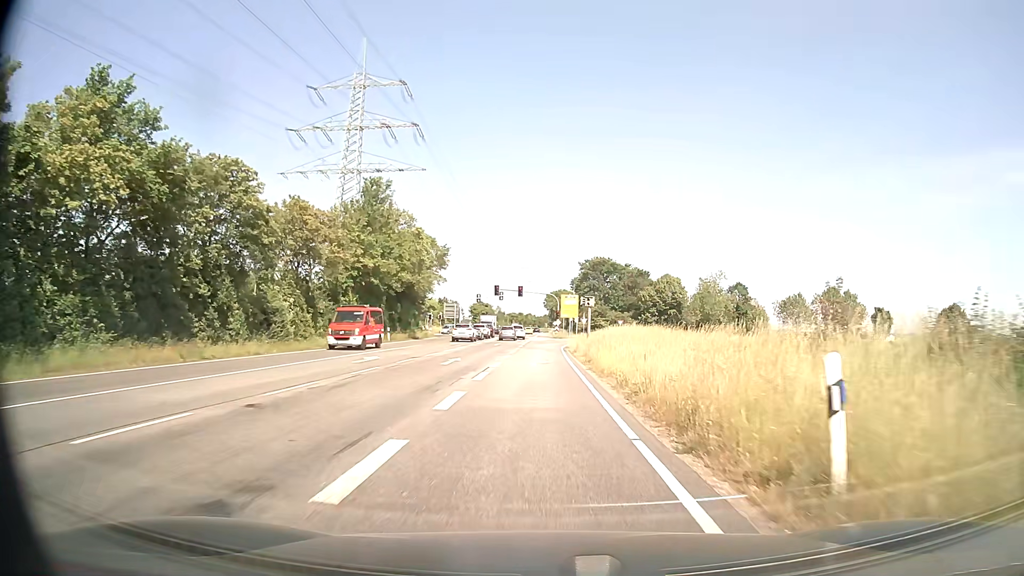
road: secondary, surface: asphalt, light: Day
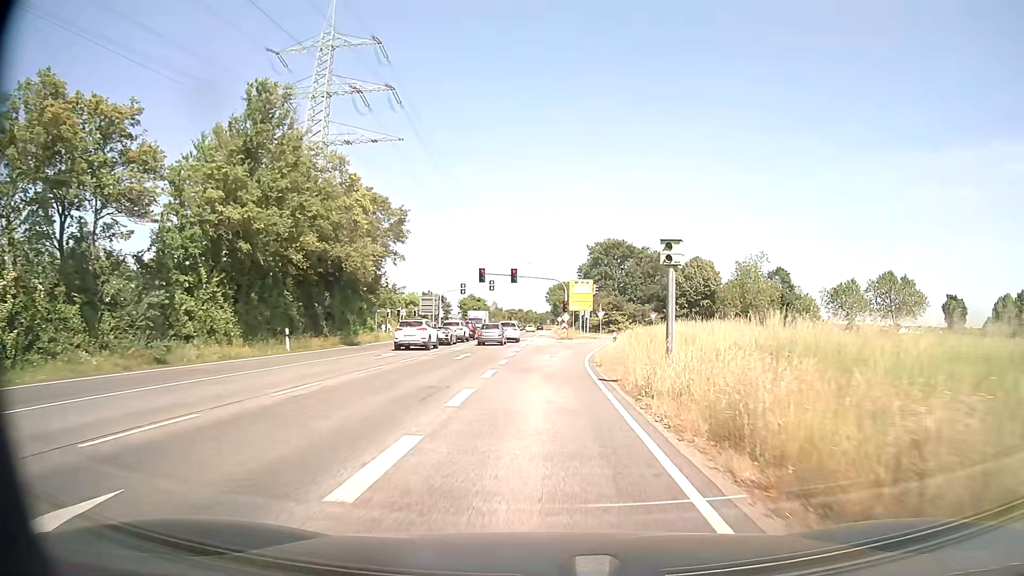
(0.0, +23.5) m; 0°
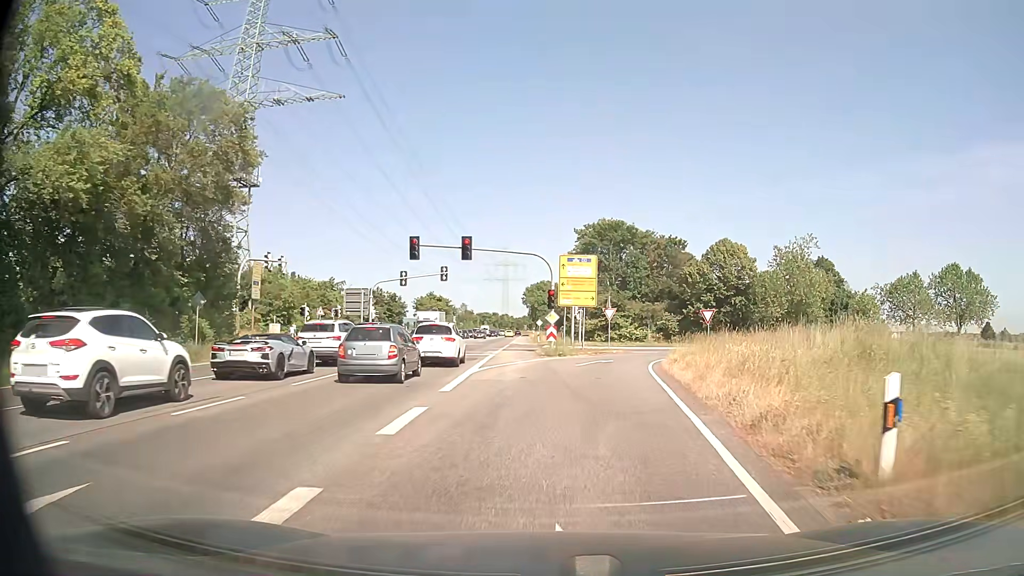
(+0.3, +26.2) m; +2°
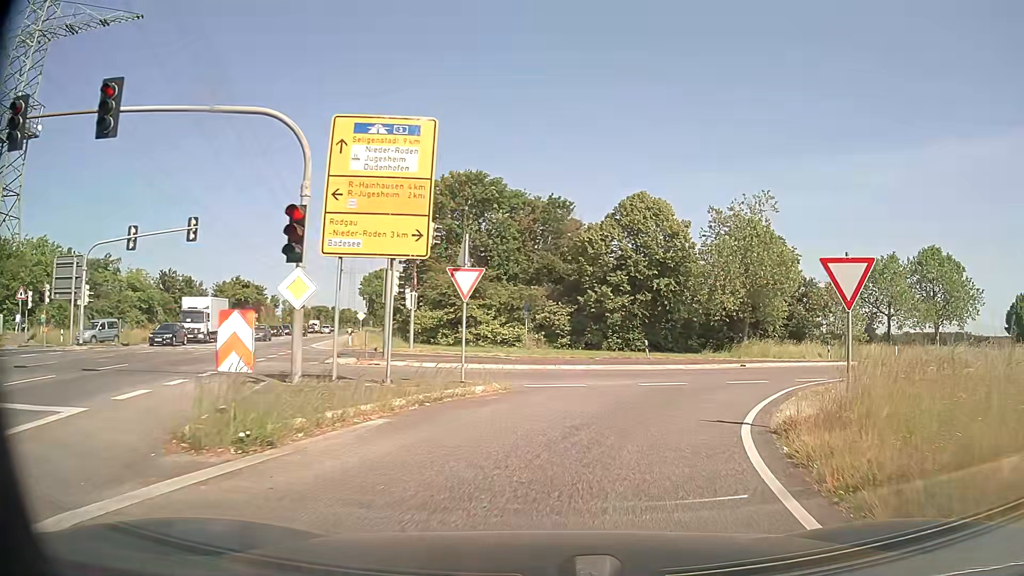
(+1.9, +25.8) m; +12°
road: secondary_link
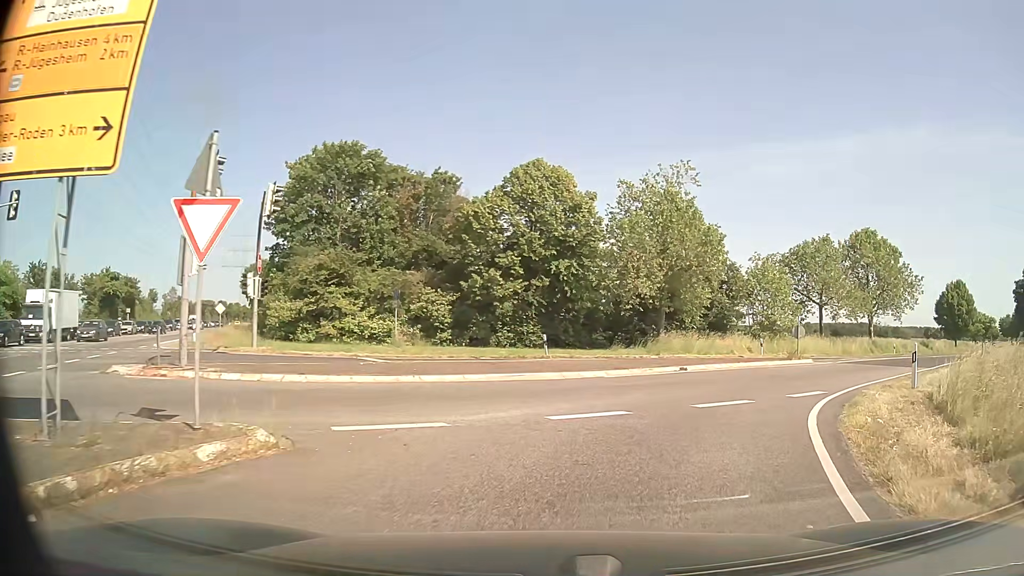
(+0.6, +7.6) m; +9°
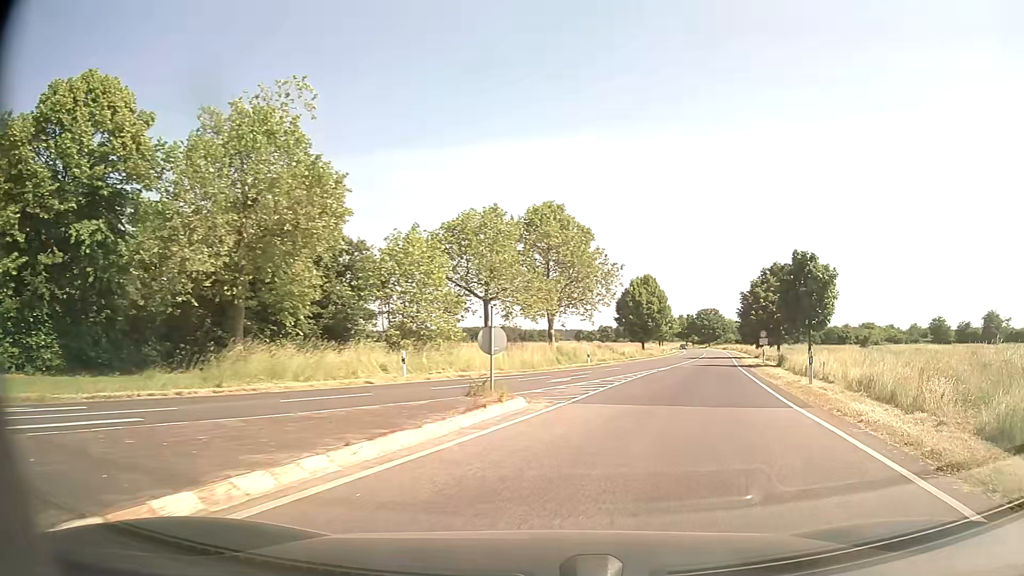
(+4.3, +16.3) m; +31°
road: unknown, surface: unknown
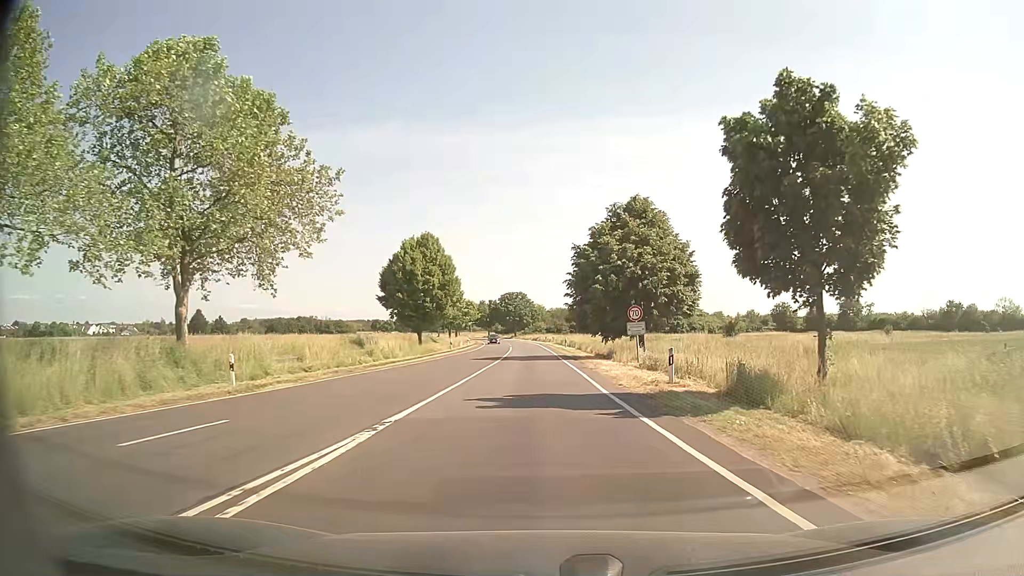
(+6.6, +28.4) m; +18°
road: secondary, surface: asphalt
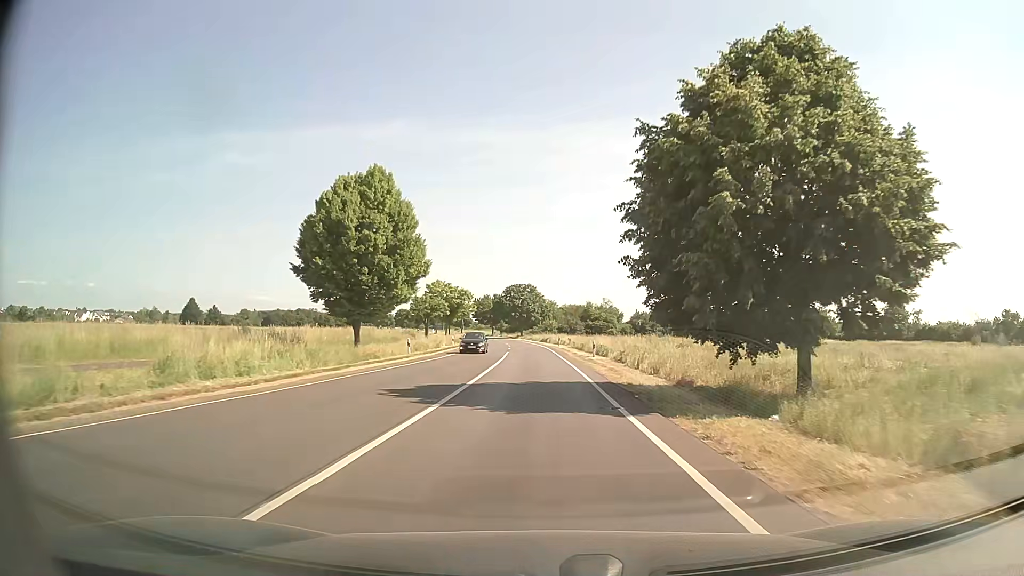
(-0.2, +24.2) m; -1°
(0, +10) (0, +20) (0, +30) (0, +40) (0, +50) (-1, +60) (-1, +70) (-2, +80) (-3, +90) (-4, +100) m
